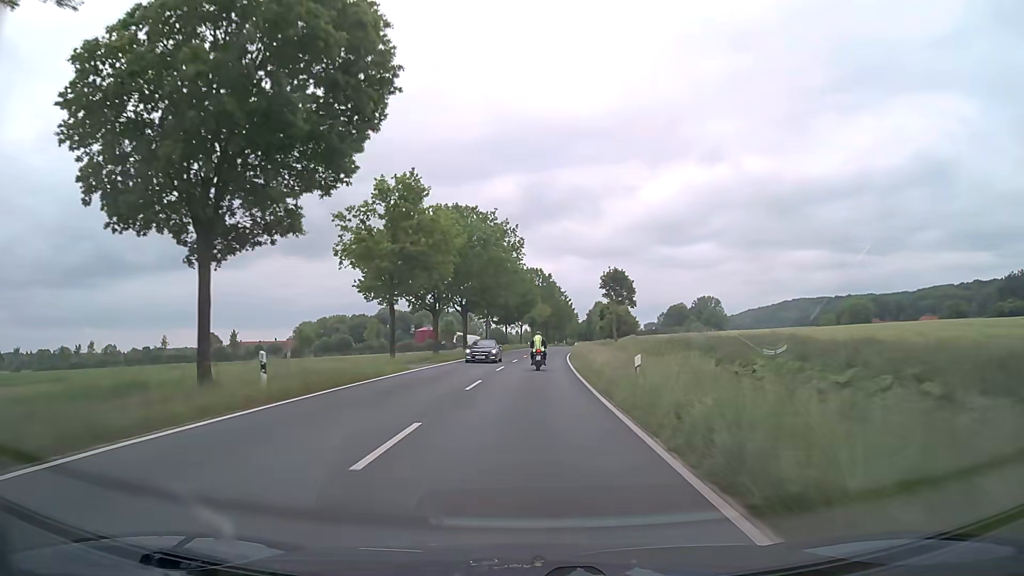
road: secondary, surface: asphalt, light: Day
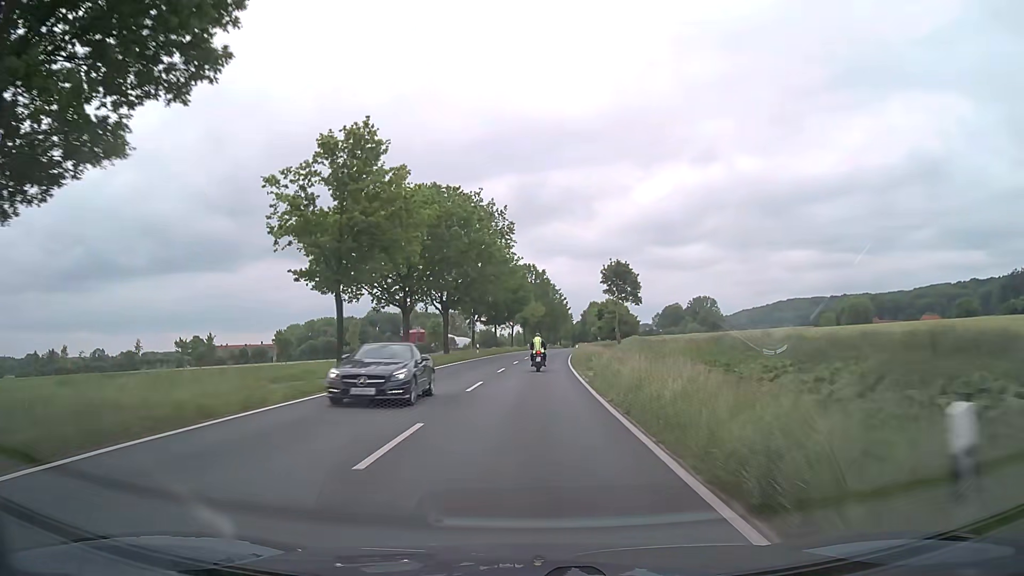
(+0.1, +10.9) m; +1°
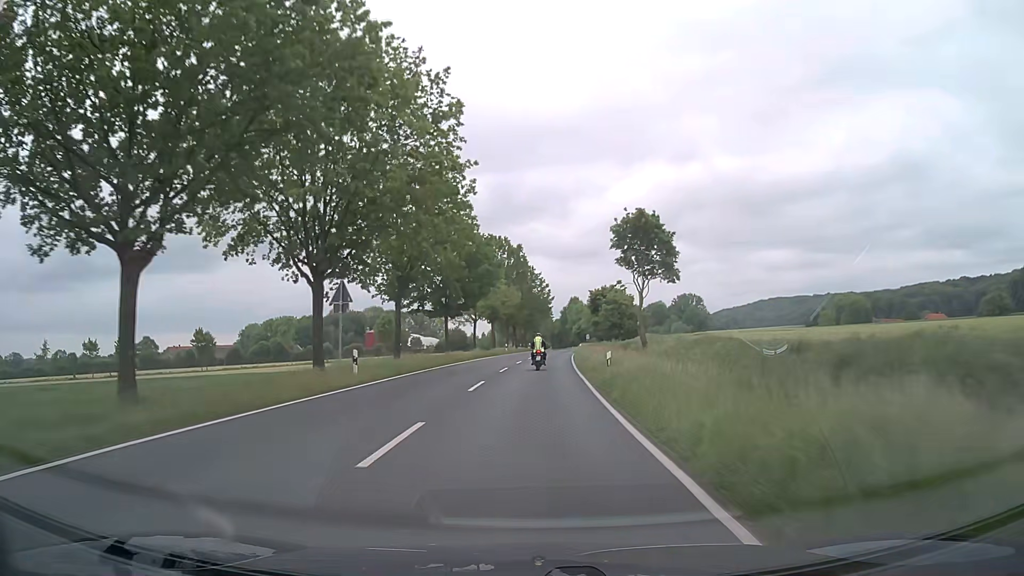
(+0.7, +33.0) m; +2°
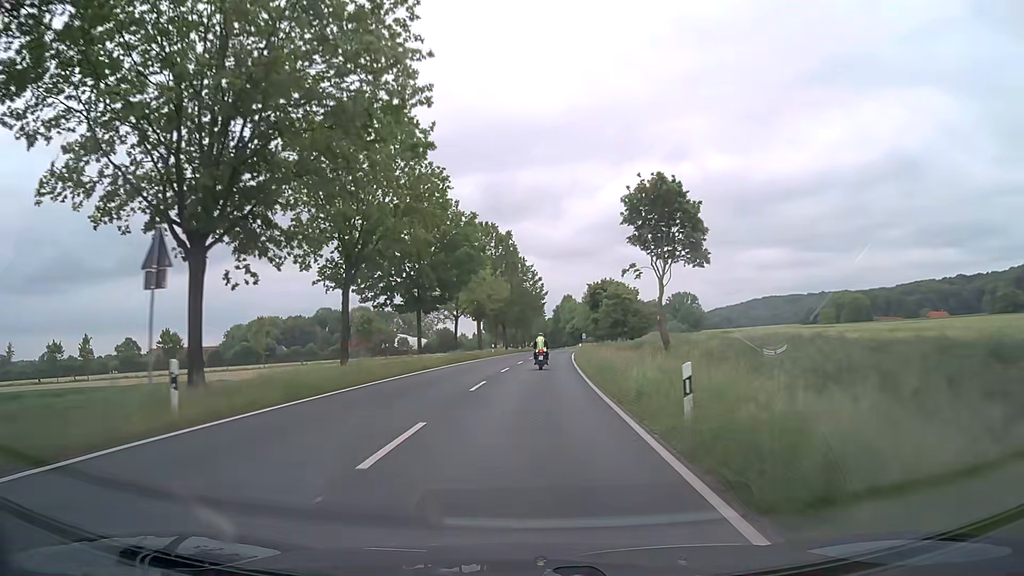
(+0.1, +11.2) m; +1°
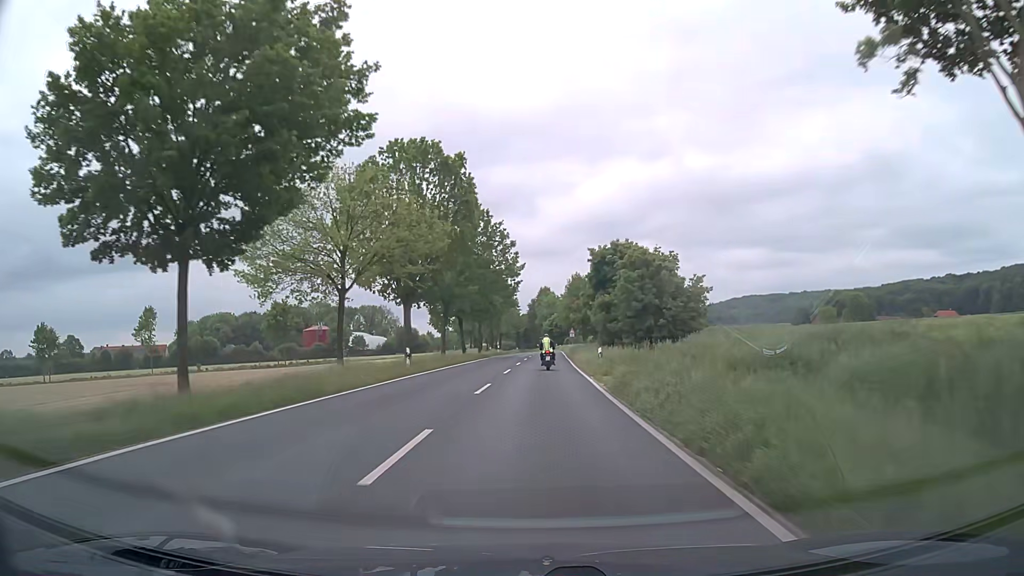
(+0.5, +33.8) m; +2°
